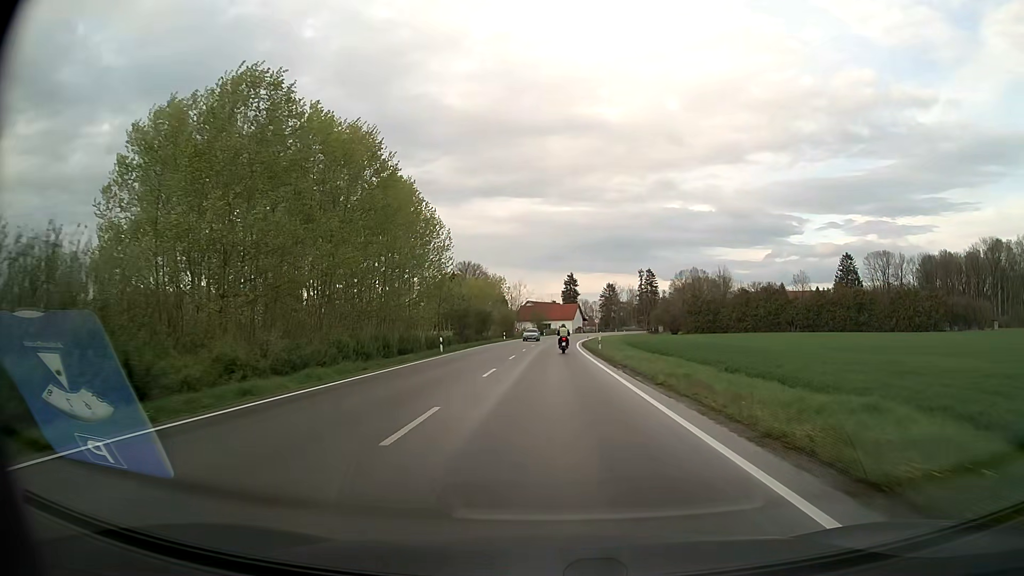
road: secondary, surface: asphalt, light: Day
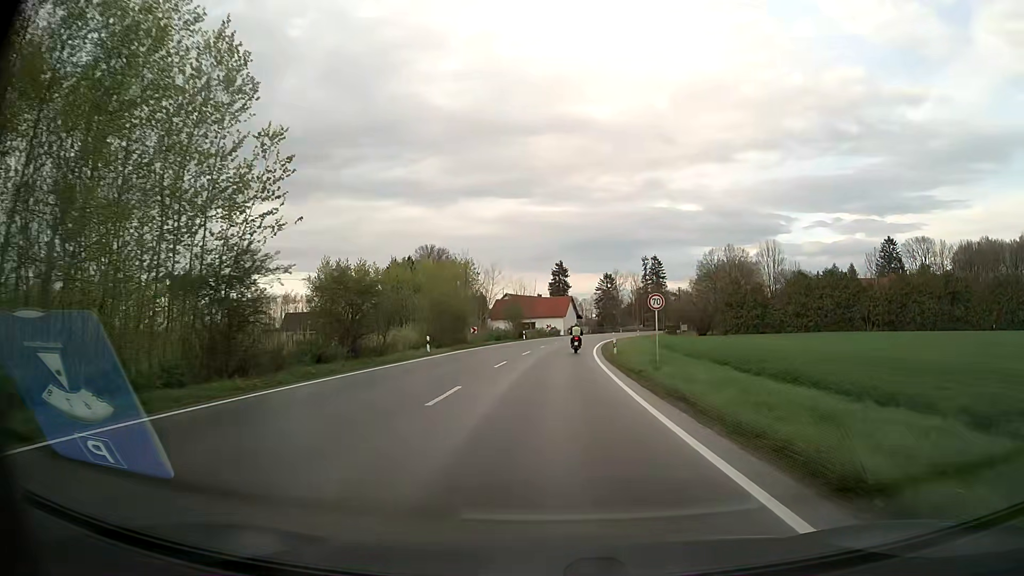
(+0.3, +44.1) m; +1°
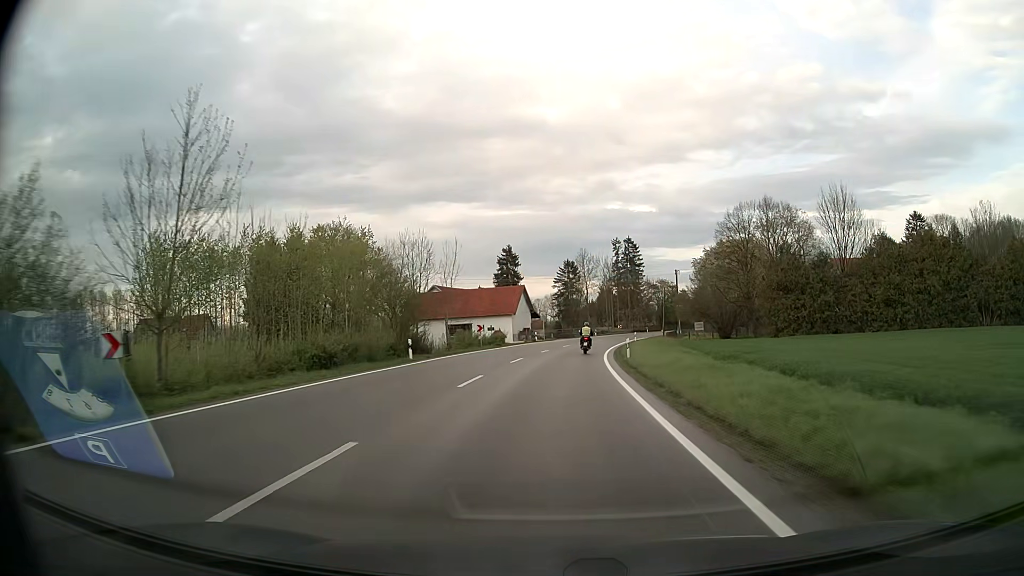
(+1.3, +44.0) m; +4°
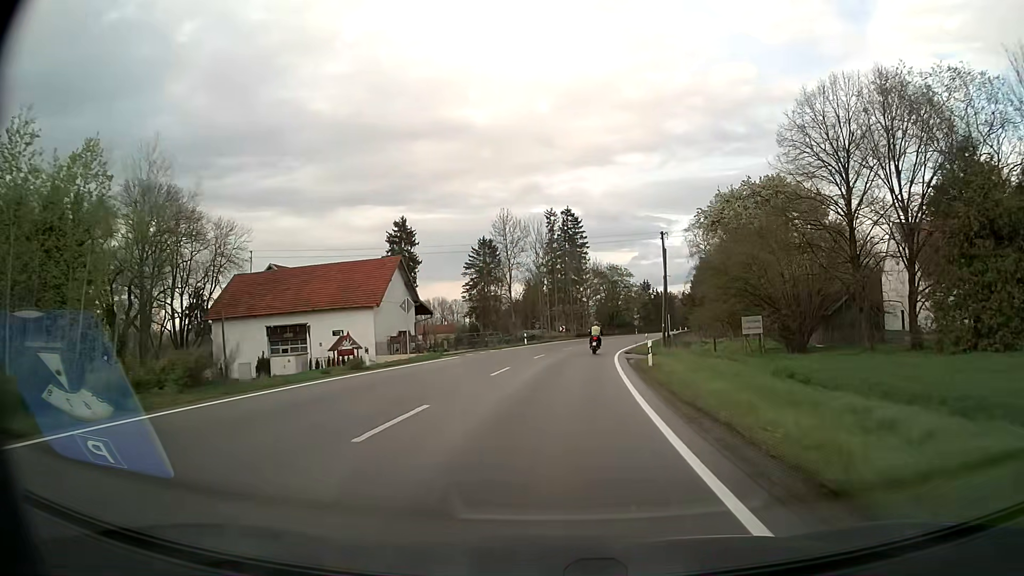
(+2.3, +43.6) m; +6°
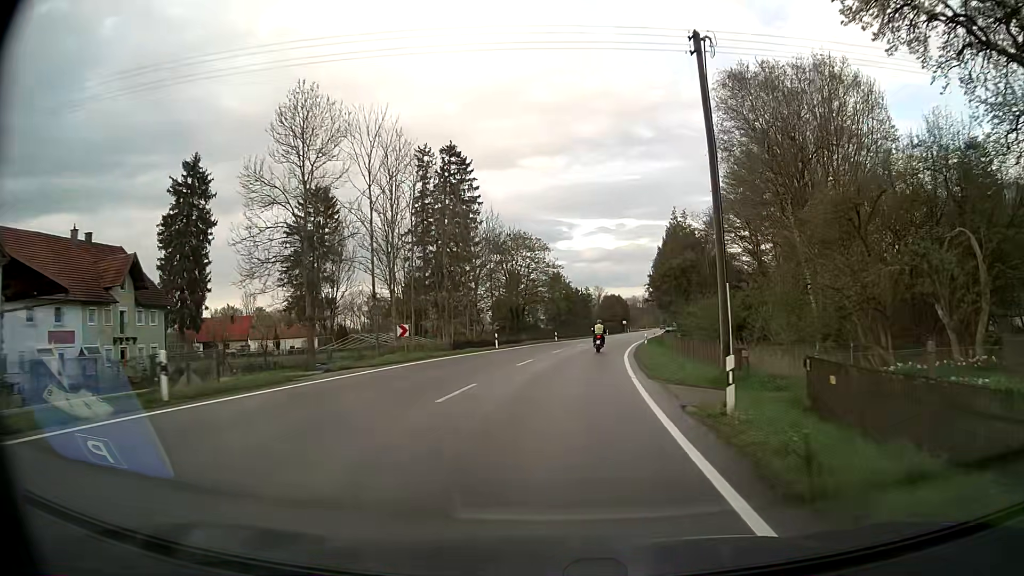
(+3.3, +43.5) m; +9°
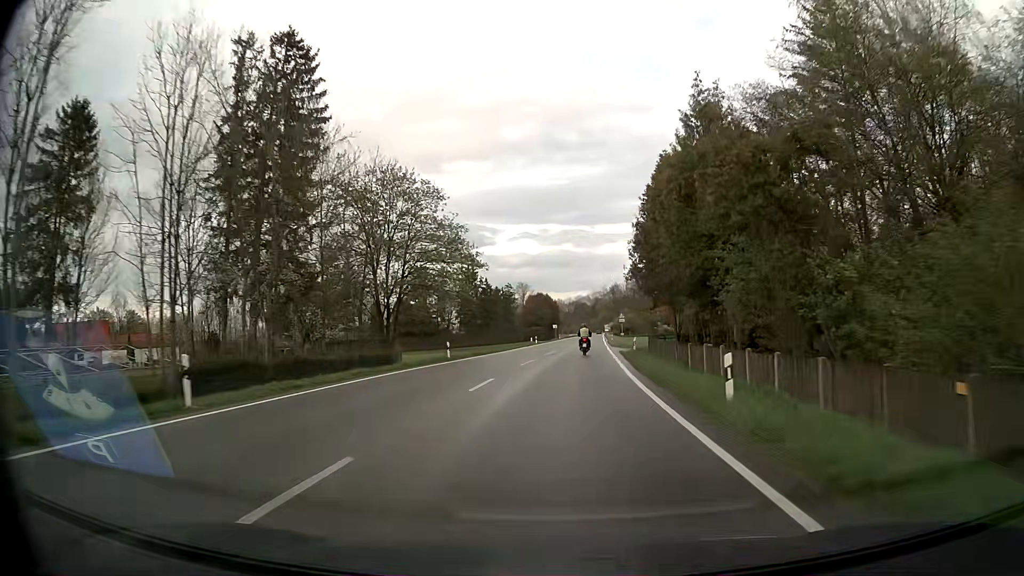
(+1.8, +32.8) m; +6°
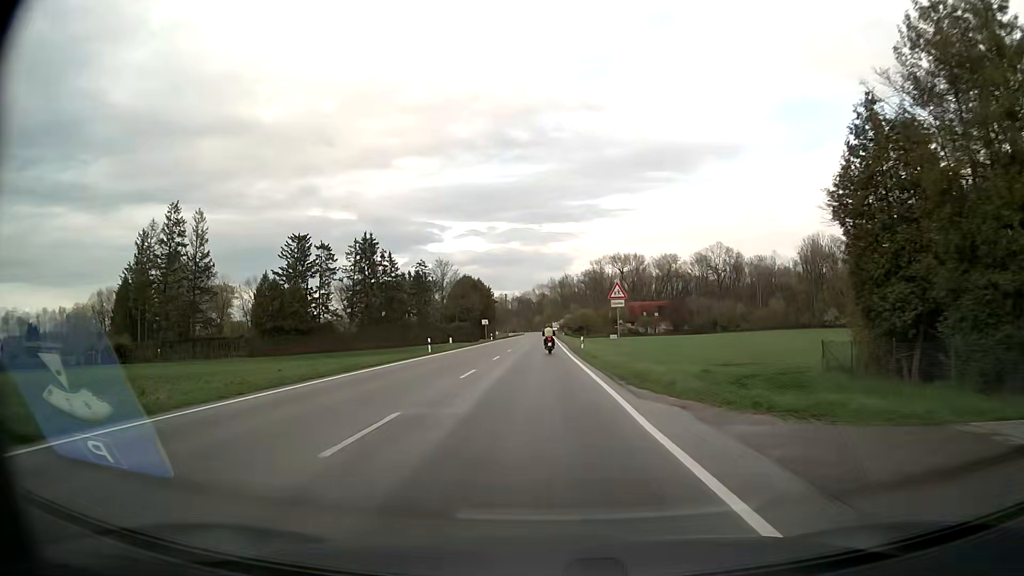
(+2.4, +43.9) m; +5°
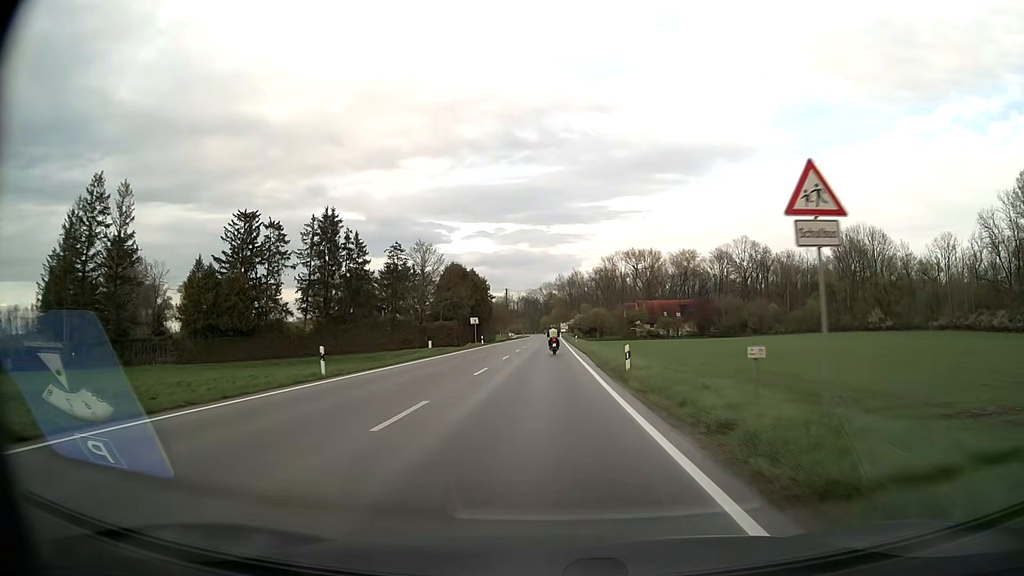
(-0.2, +22.2) m; -1°
(0, +10) (0, +20) (0, +30) (0, +40) (0, +50) (0, +60) (0, +70) (0, +80) (0, +90) (0, +100) m
